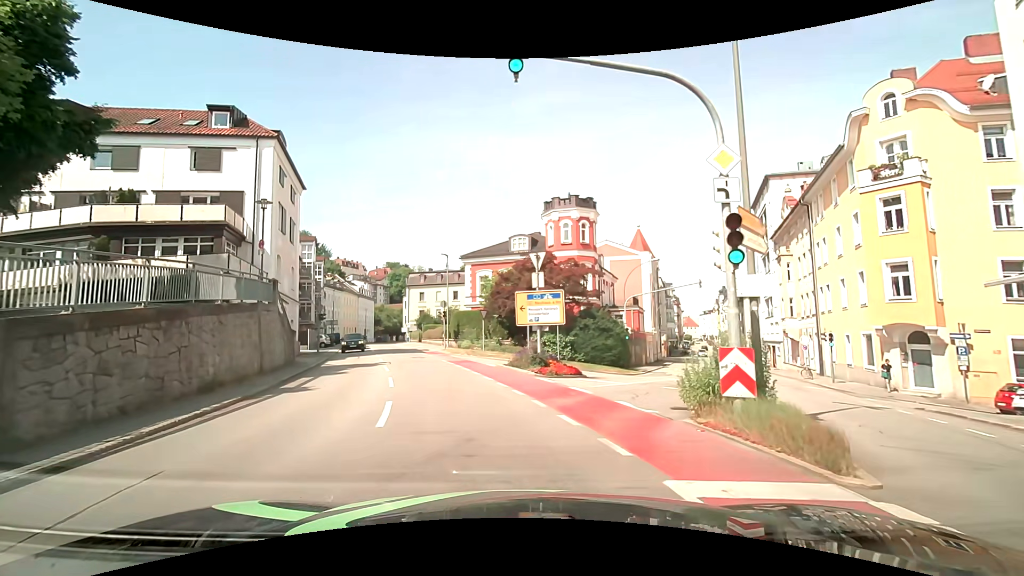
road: tertiary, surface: asphalt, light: Day
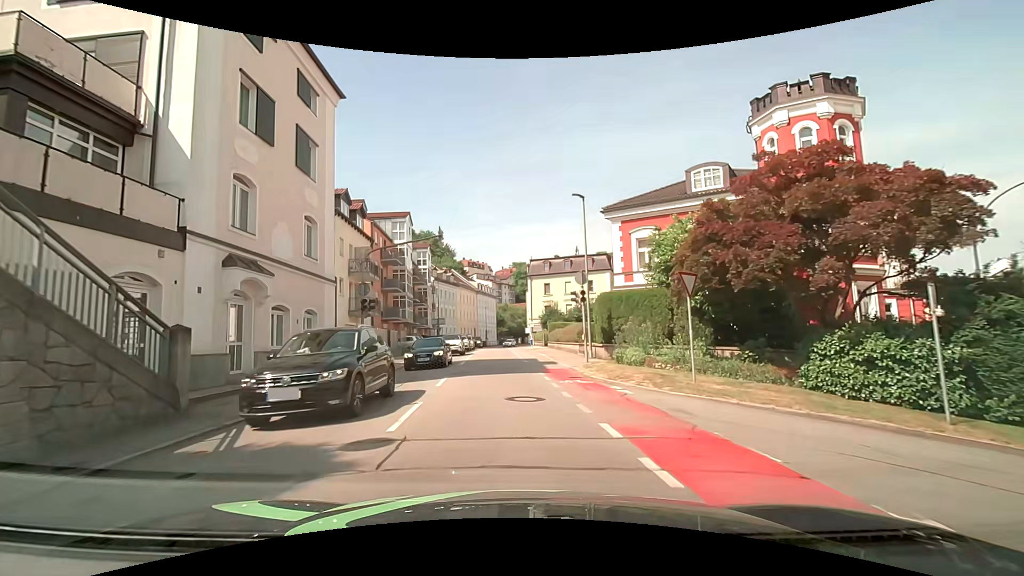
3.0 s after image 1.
(-2.6, +19.4) m; -15°
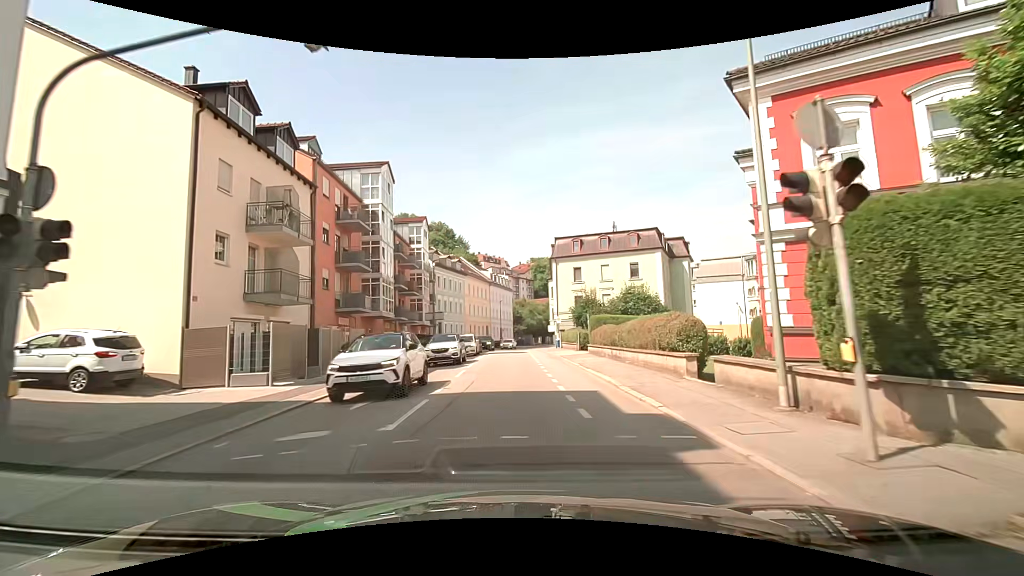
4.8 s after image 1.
(-0.3, +16.2) m; -1°
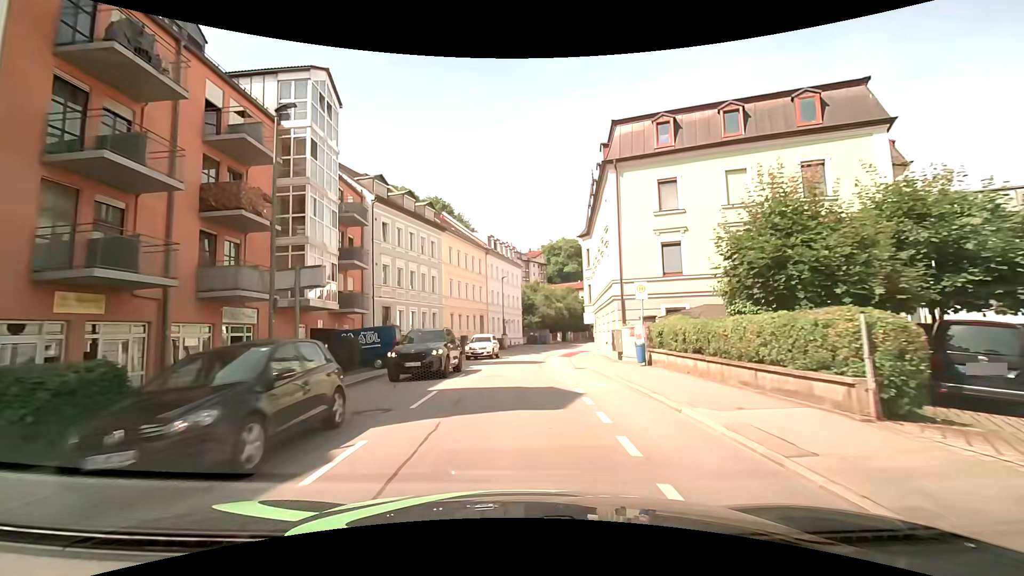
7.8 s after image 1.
(-0.4, +30.7) m; -1°
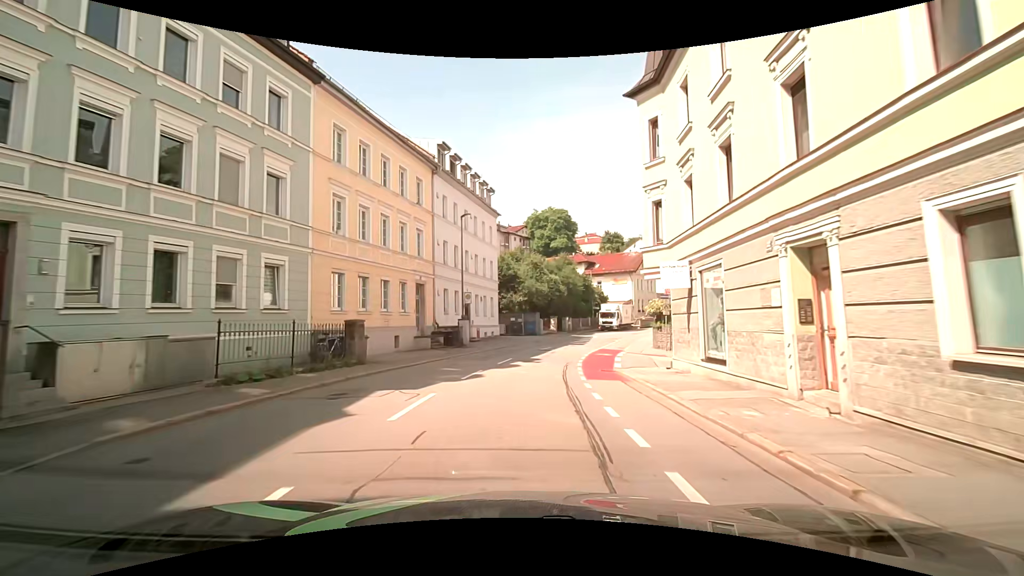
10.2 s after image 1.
(+0.3, +25.8) m; +2°
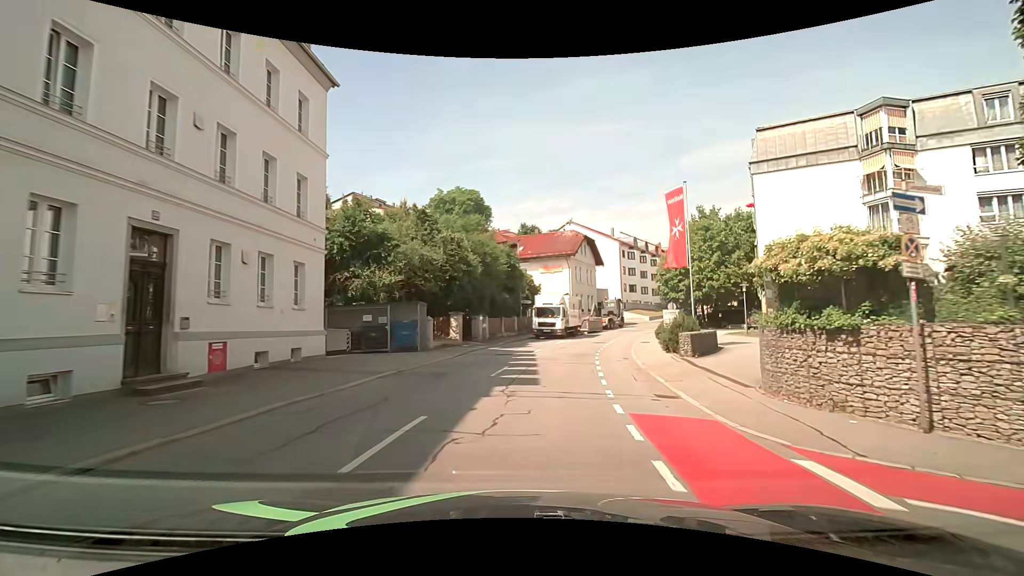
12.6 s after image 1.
(+1.7, +25.1) m; +11°
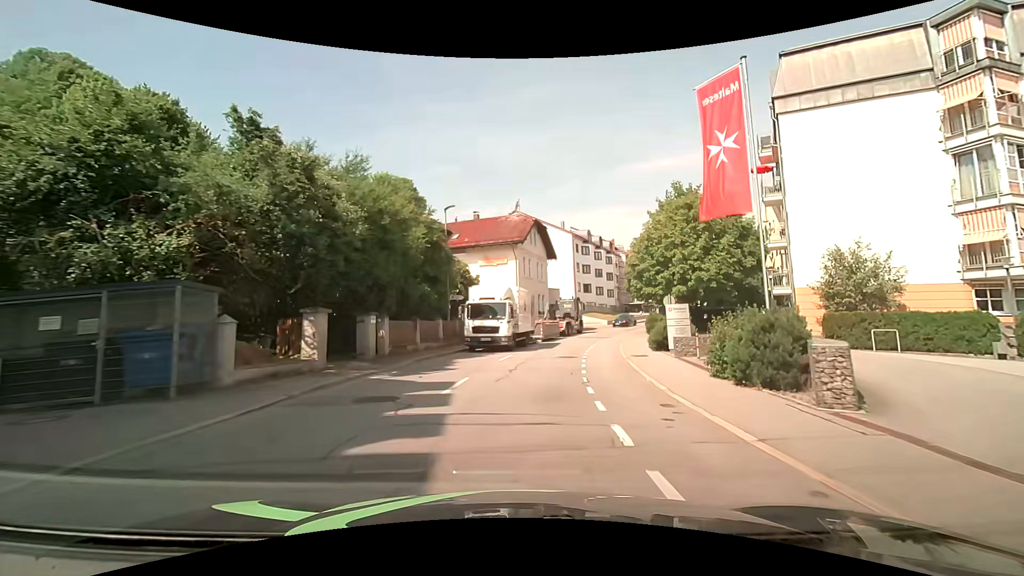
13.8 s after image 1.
(+0.7, +12.5) m; +6°
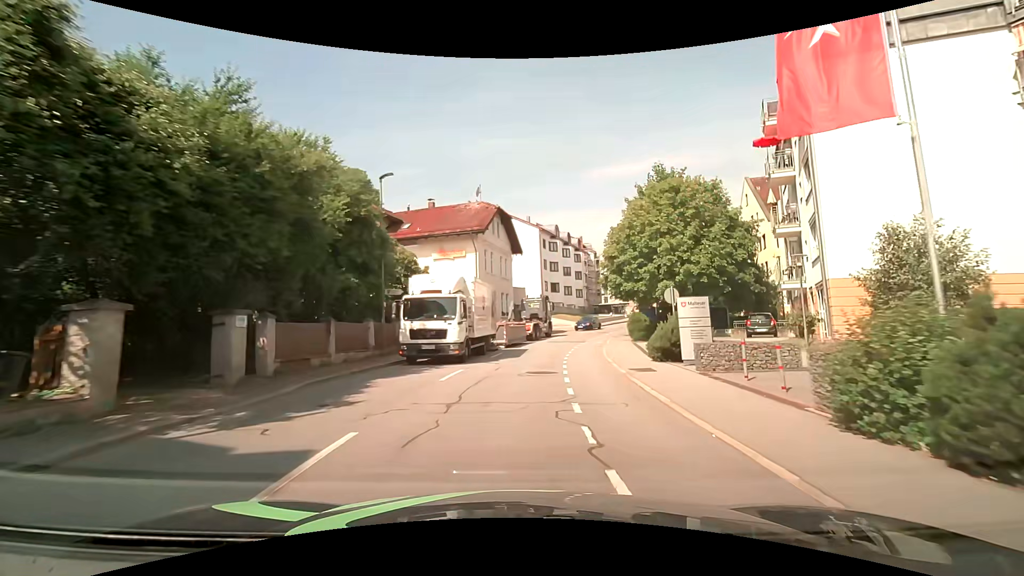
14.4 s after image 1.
(+0.2, +6.3) m; +4°
(0, +10) (+2, +20) (+3, +30) (+6, +39) (+9, +49) (+13, +58) (+18, +67) (+23, +75) (+28, +84) (+30, +94) m
